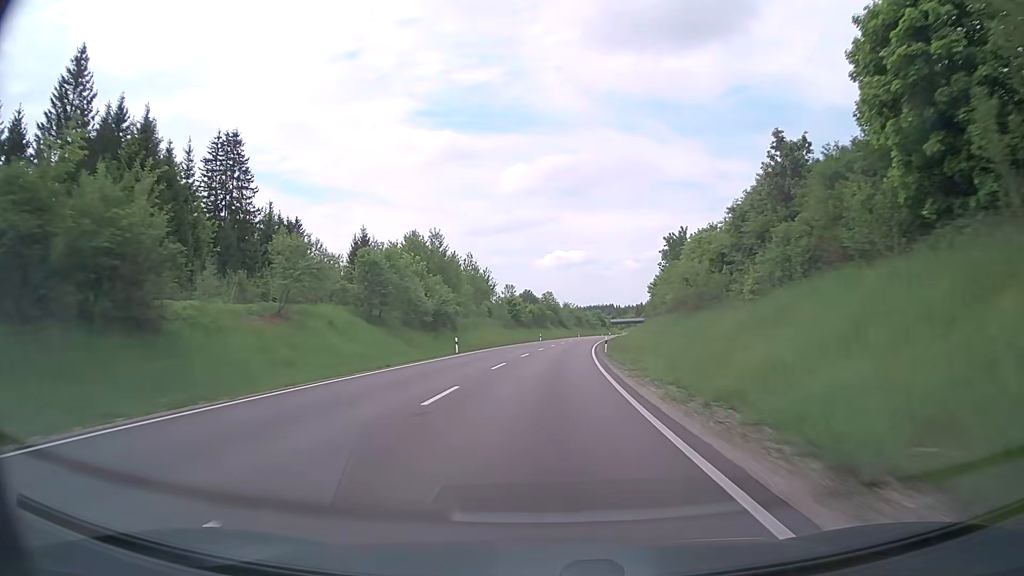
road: primary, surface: asphalt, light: Day
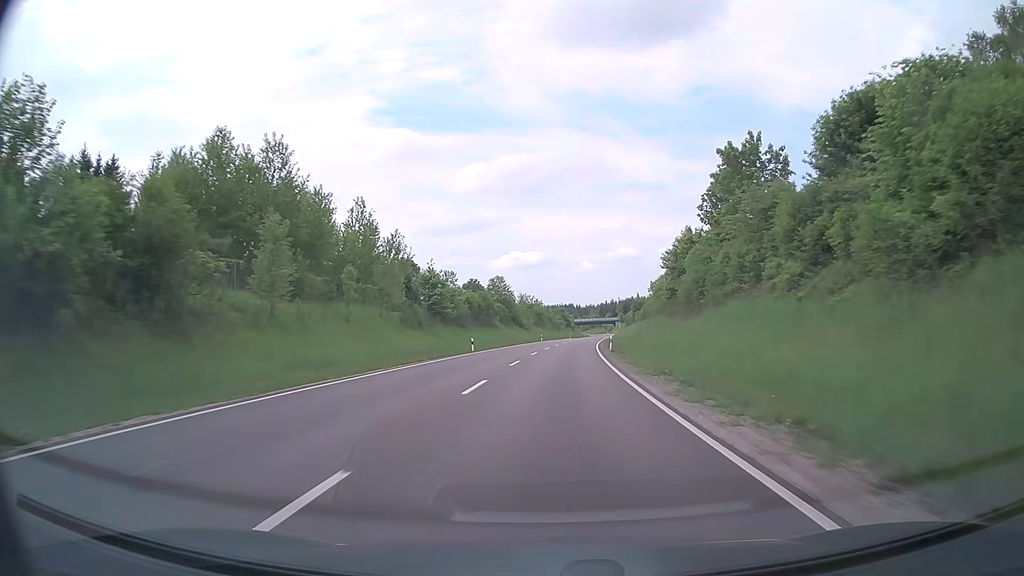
(+1.3, +46.1) m; +4°
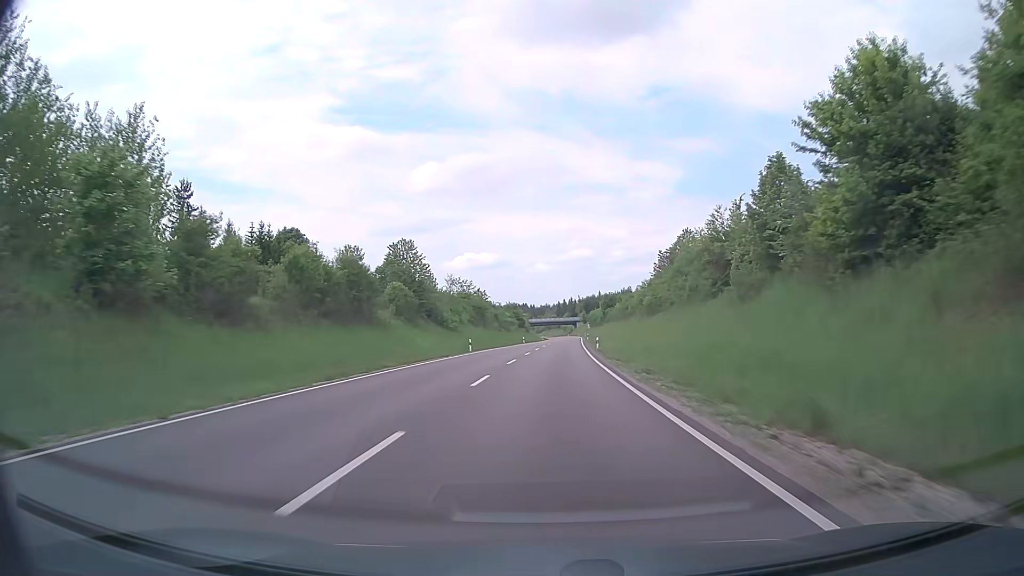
(+1.6, +45.7) m; +4°
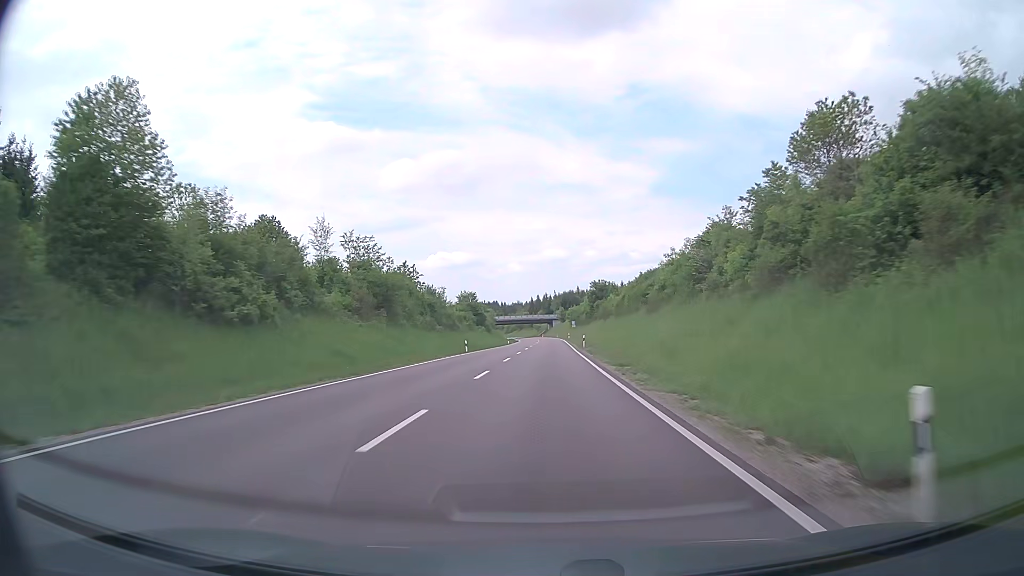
(+1.1, +45.6) m; +2°
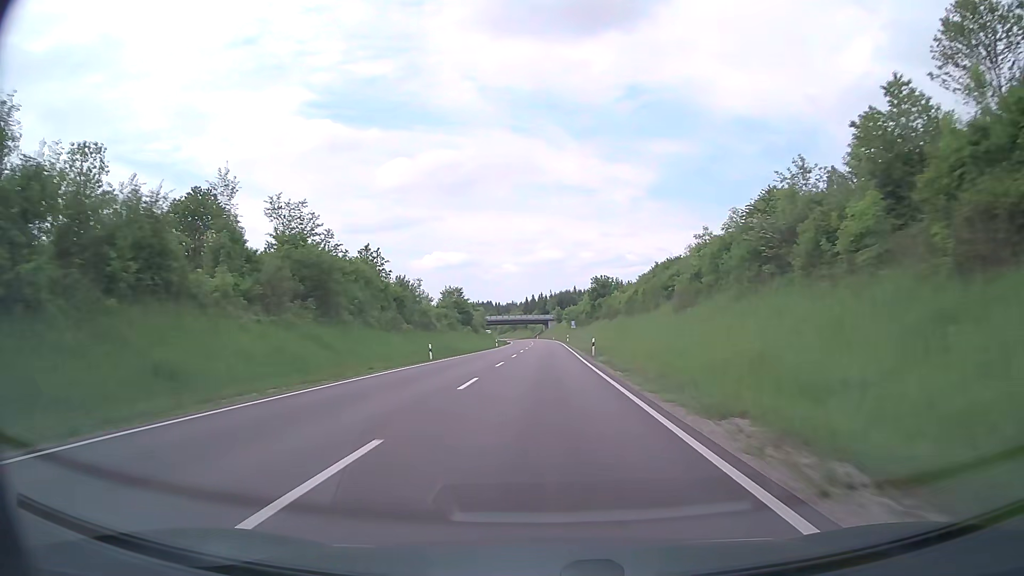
(+0.1, +15.2) m; +1°
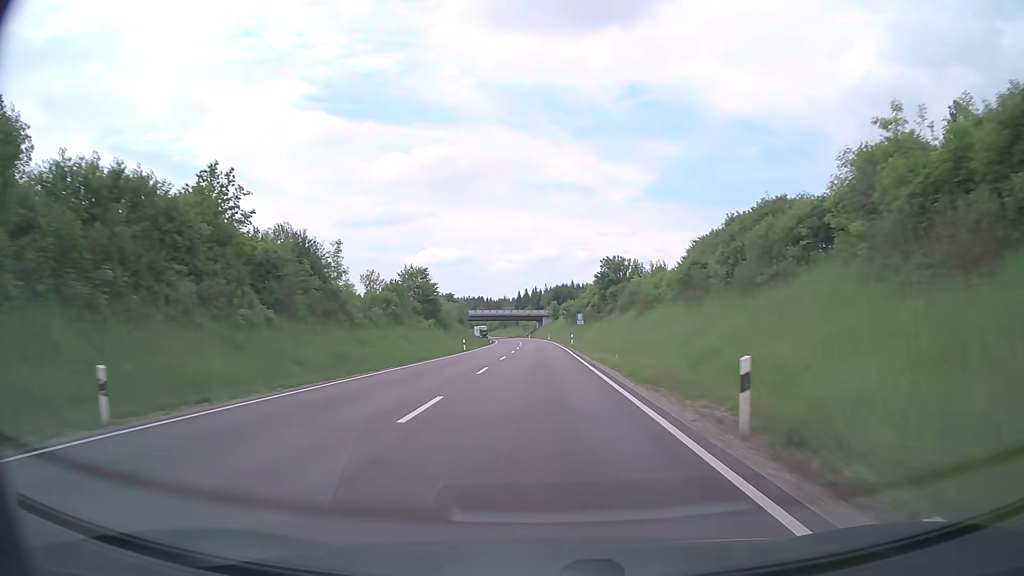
(+0.1, +30.4) m; +1°
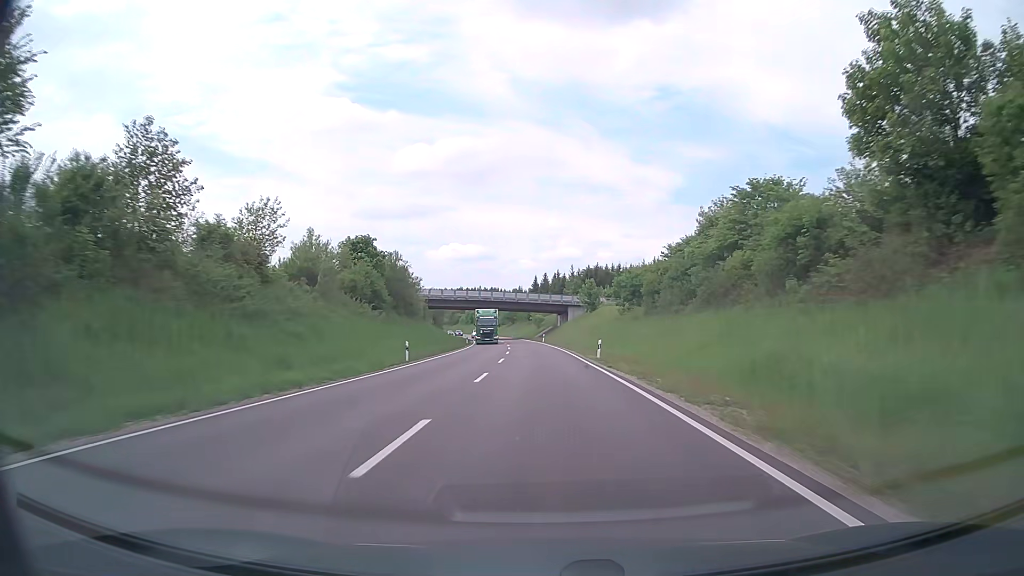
(-0.8, +76.2) m; -2°
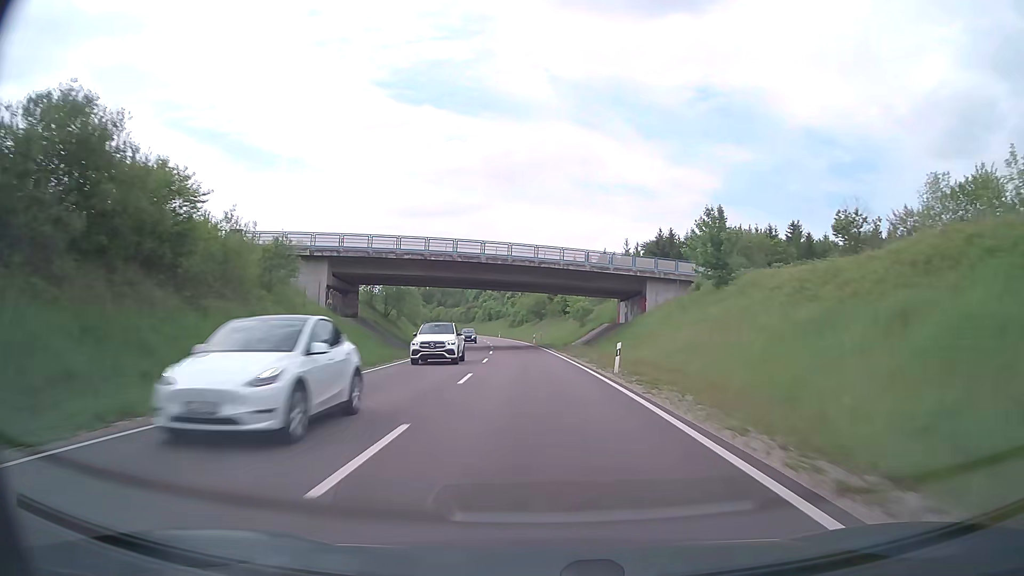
(-1.1, +61.2) m; -3°
(0, +10) (0, +20) (-1, +30) (-1, +40) (-2, +50) (-2, +60) (-3, +70) (-4, +80) (-6, +90) (-7, +100) m
